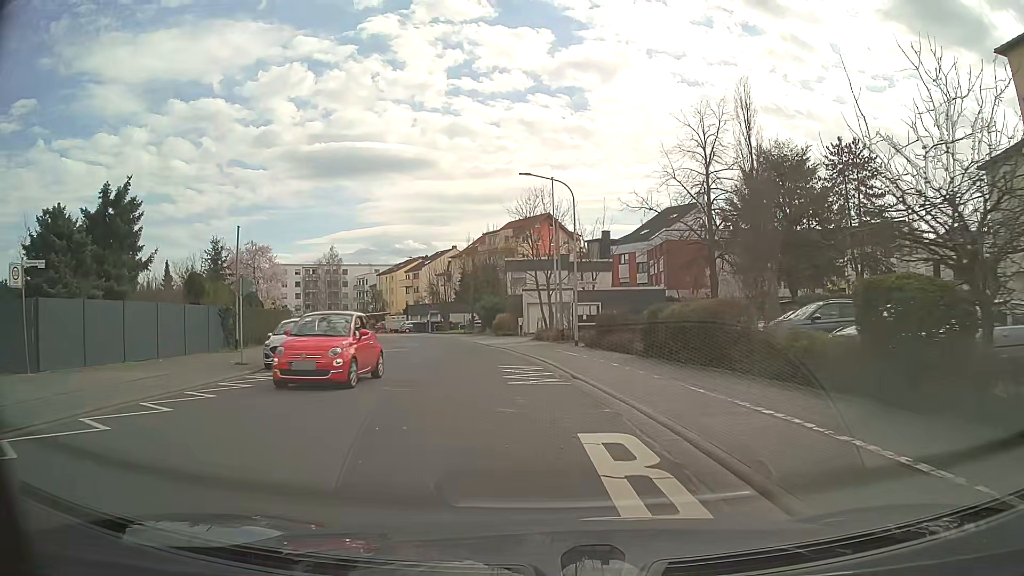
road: tertiary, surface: asphalt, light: Day
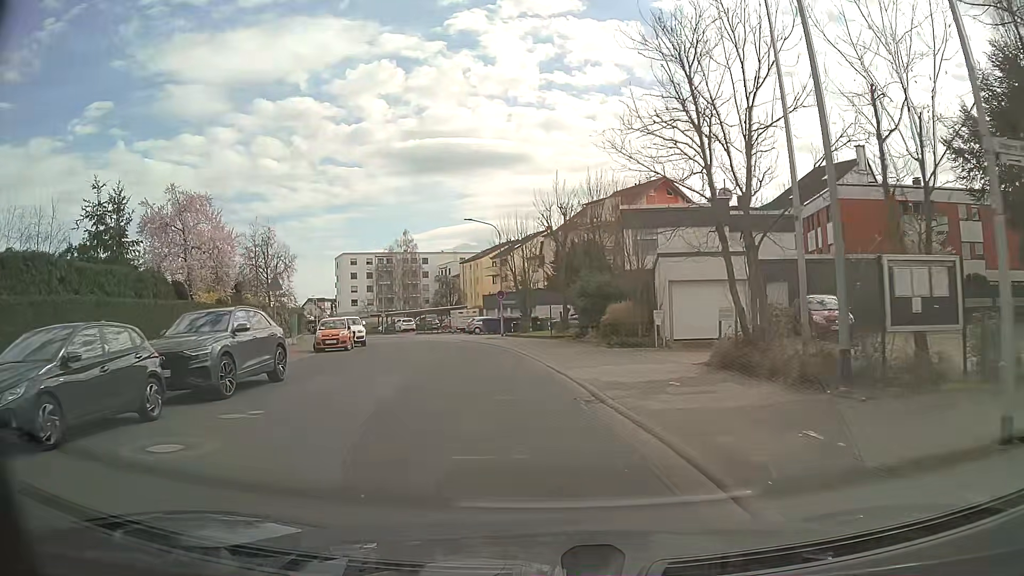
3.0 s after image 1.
(-1.5, +23.8) m; -8°
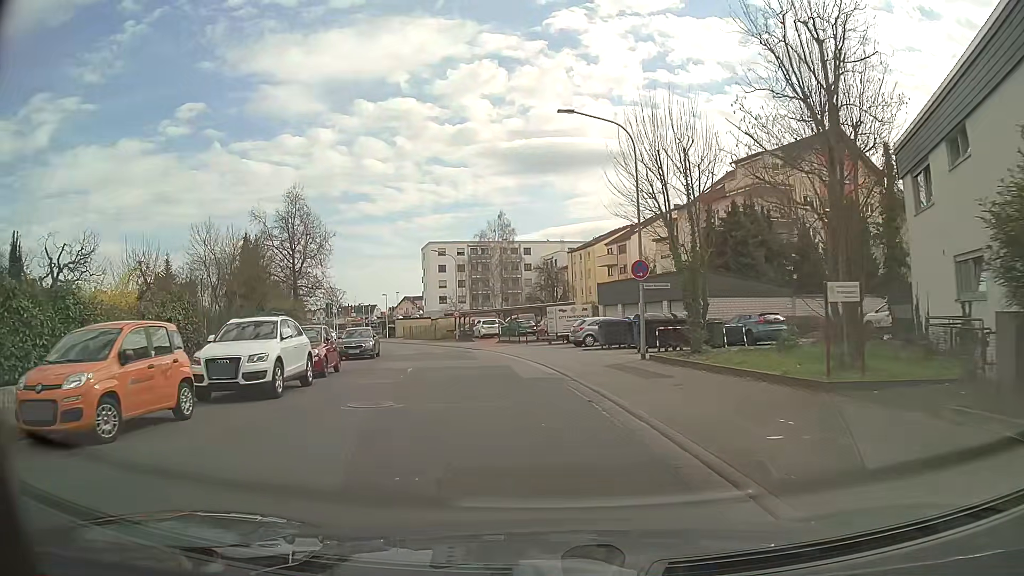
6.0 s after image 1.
(-2.1, +23.8) m; -9°
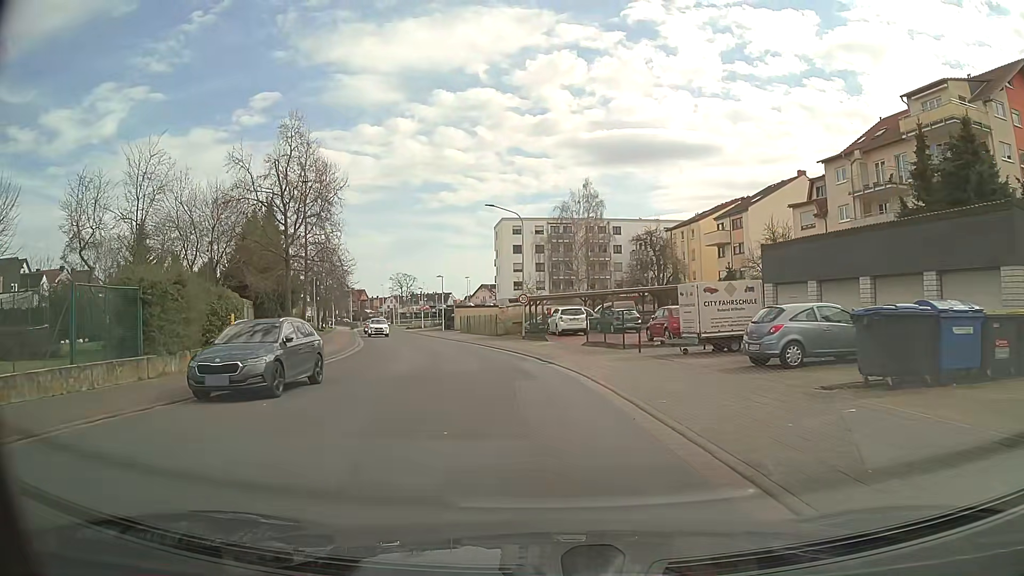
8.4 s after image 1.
(-1.4, +19.2) m; -8°
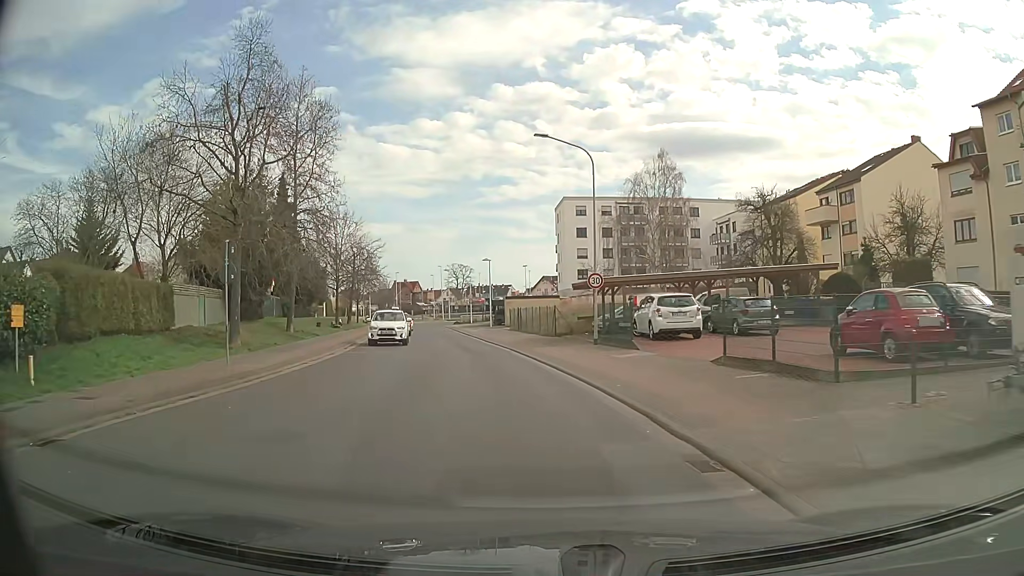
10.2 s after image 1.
(-0.5, +14.6) m; -4°
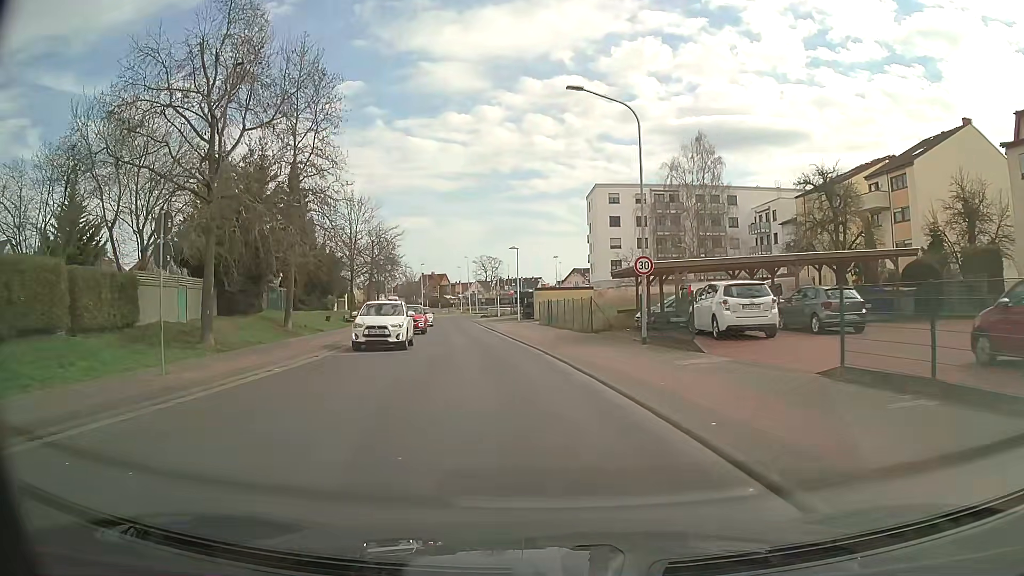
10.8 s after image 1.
(-0.2, +4.9) m; -3°
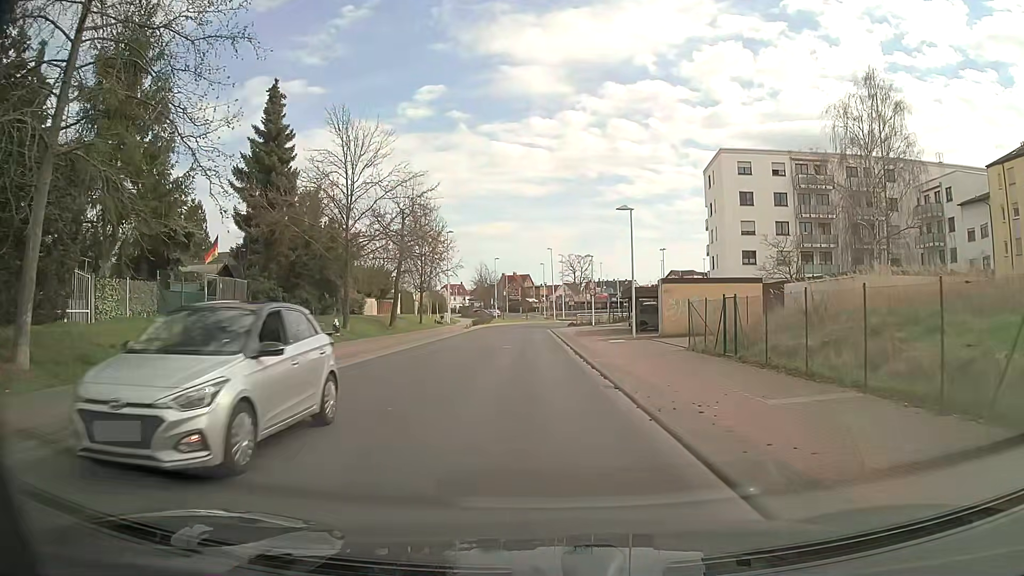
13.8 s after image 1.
(-1.9, +24.2) m; -7°
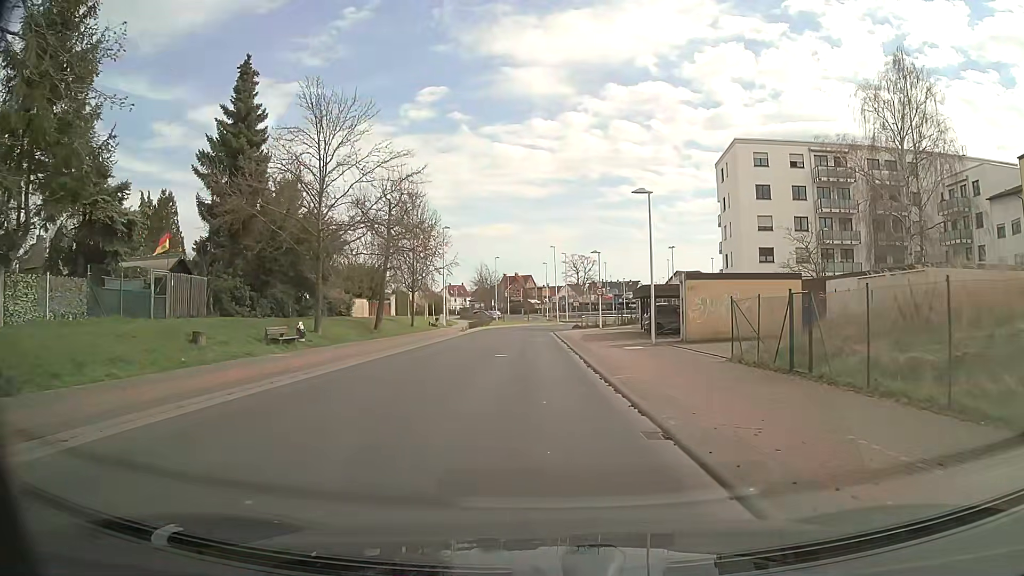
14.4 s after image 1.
(0.0, +4.8) m; -1°
(0, +10) (0, +20) (0, +30) (-1, +40) (-1, +50) (0, +60) (+2, +70) (+5, +79) (+11, +87) (+19, +93) m
